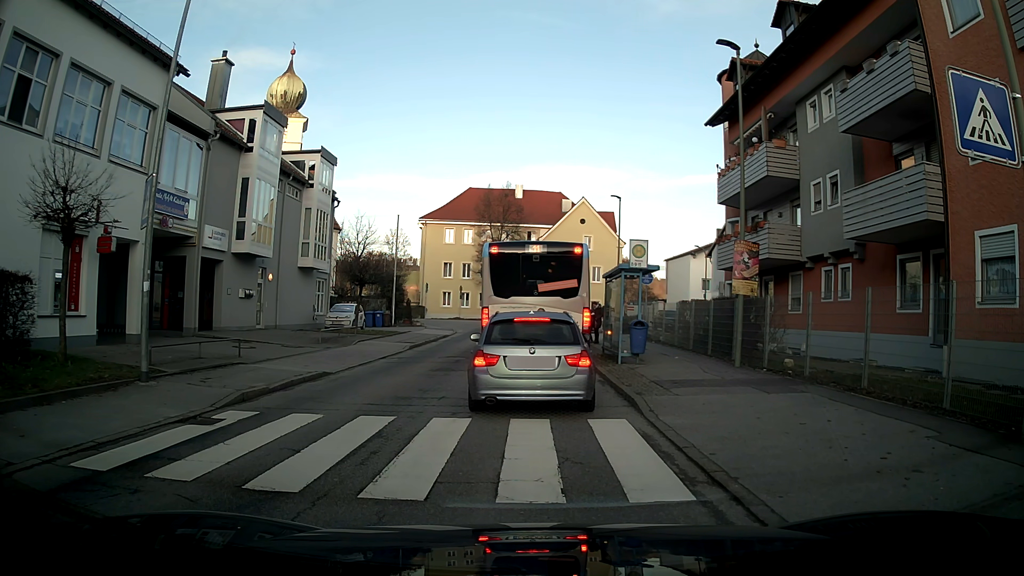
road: unclassified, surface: asphalt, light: Day
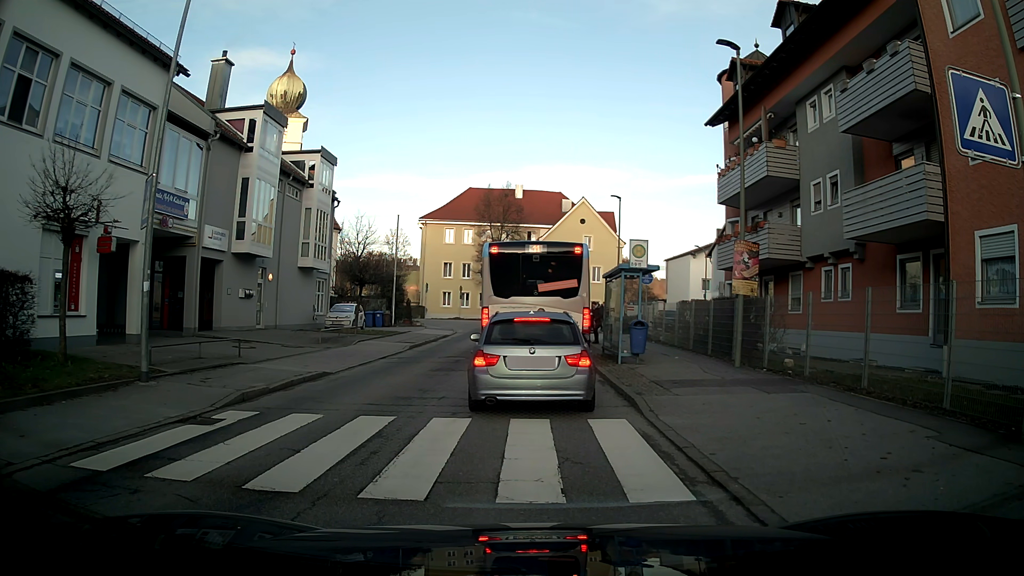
(0.0, 0.0) m; 0°
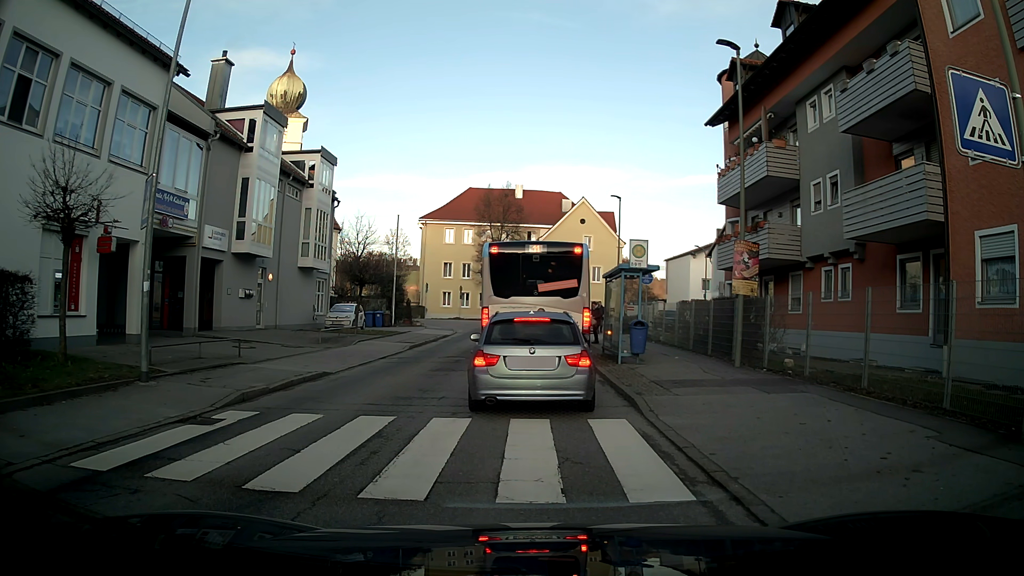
(0.0, 0.0) m; 0°
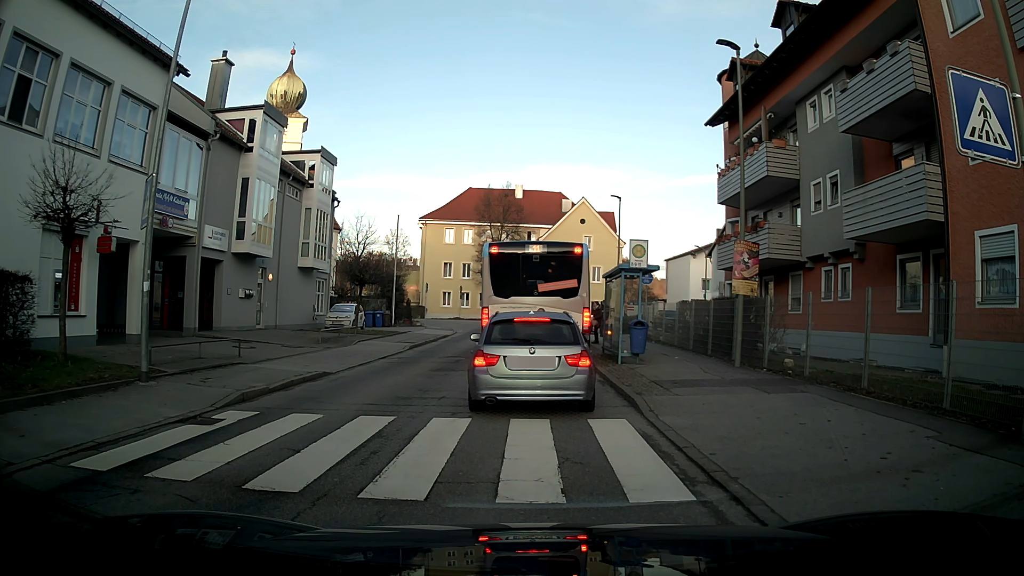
(0.0, 0.0) m; 0°
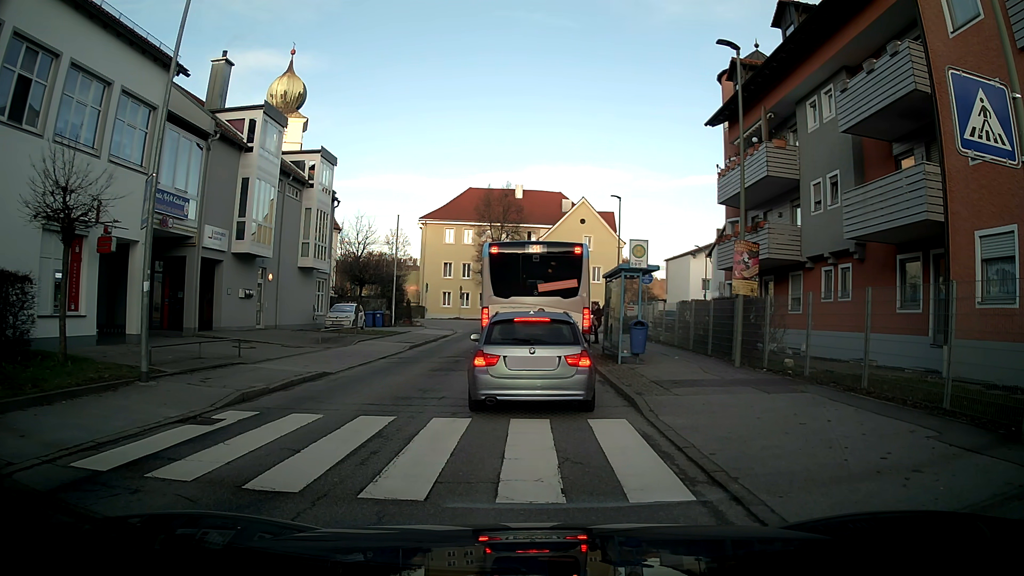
(0.0, 0.0) m; 0°
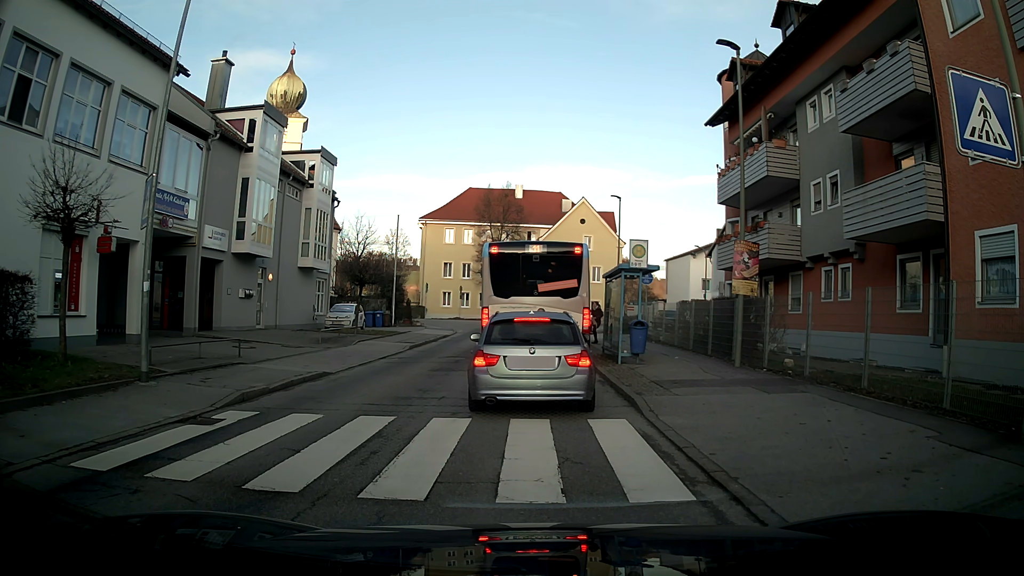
(0.0, 0.0) m; 0°
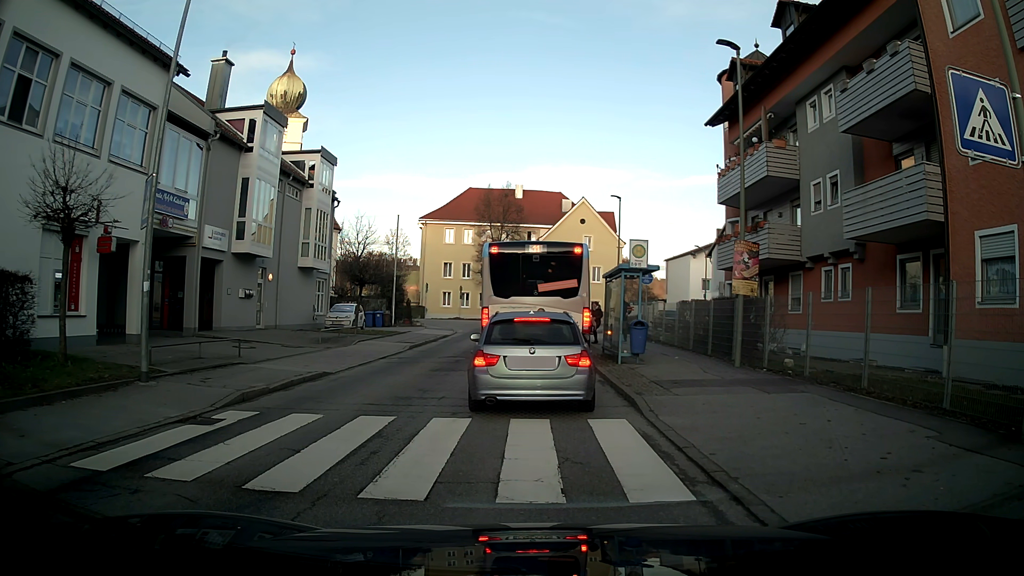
(0.0, 0.0) m; 0°
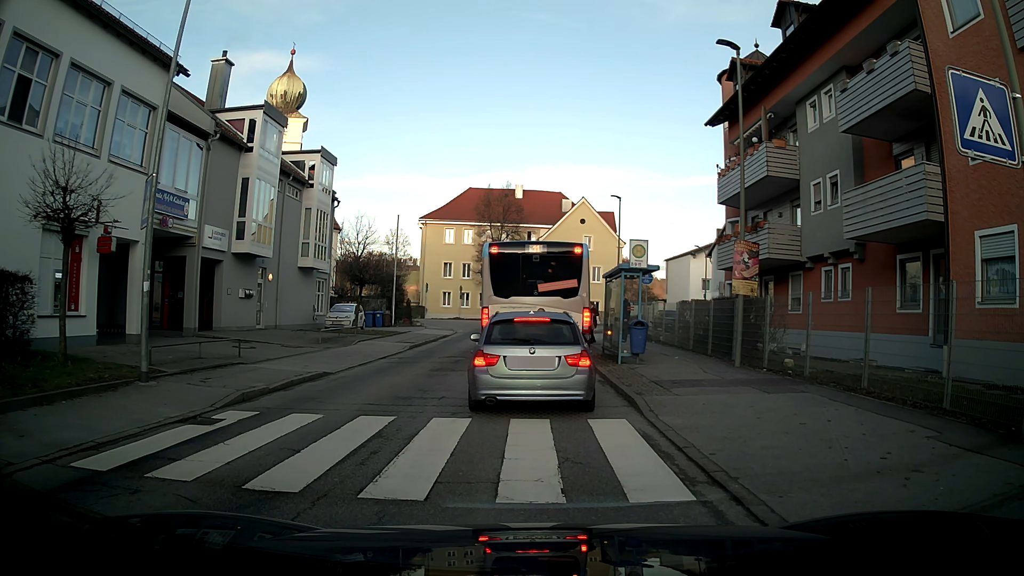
(0.0, 0.0) m; 0°
(0, +10) (0, +20) (0, +30) (0, +40) (+1, +50) (+7, +58) (+16, +62) (+26, +63) (+36, +64) (+46, +64) m
